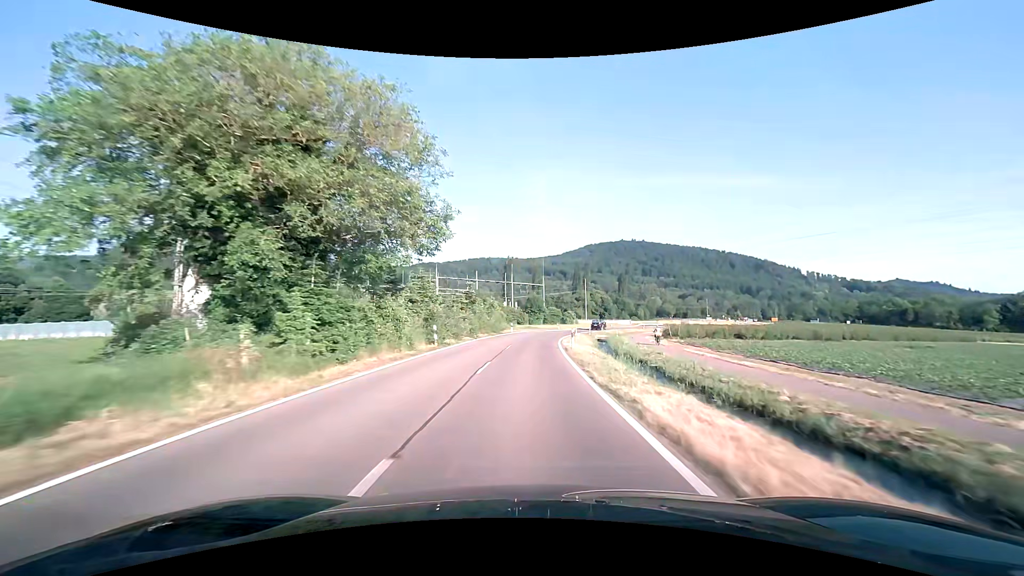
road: tertiary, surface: asphalt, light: Day
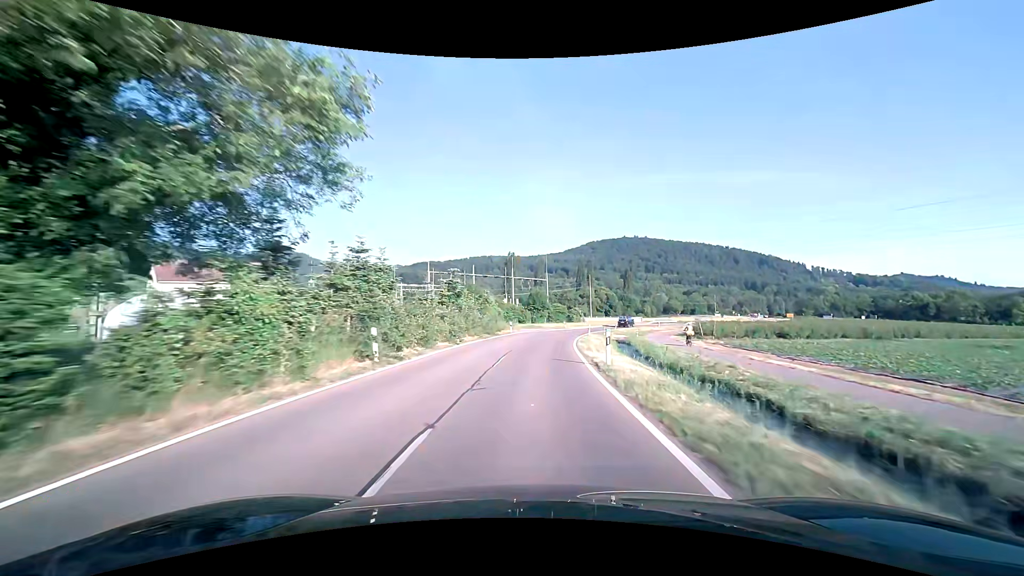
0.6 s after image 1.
(0.0, +10.7) m; 0°
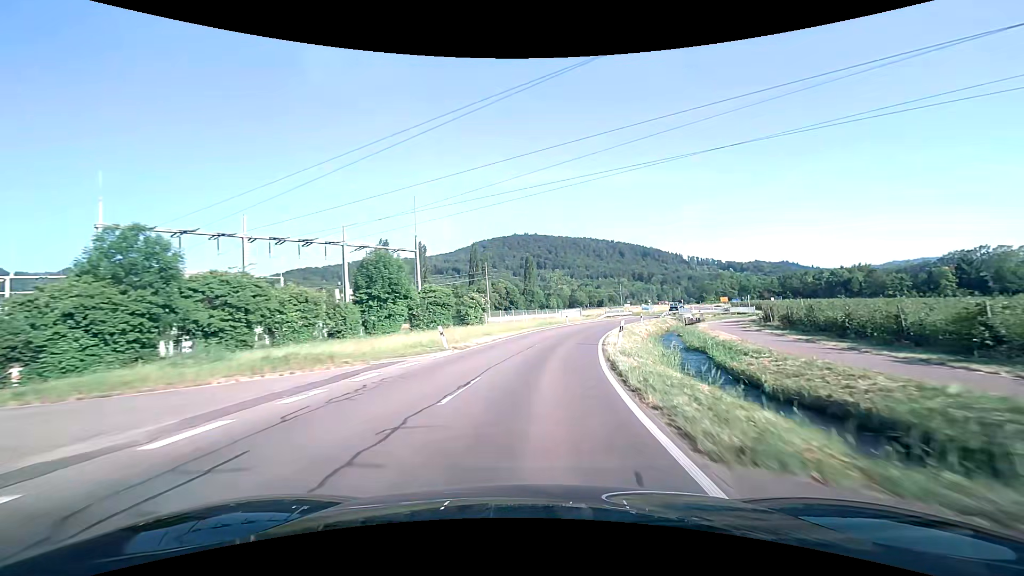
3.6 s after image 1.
(+4.2, +54.0) m; +12°
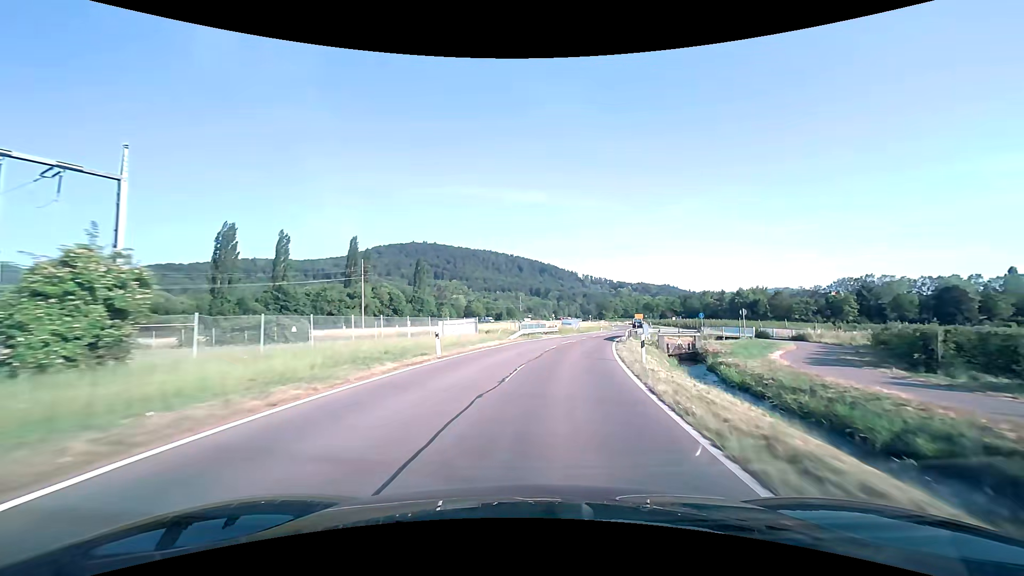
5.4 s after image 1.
(+3.3, +32.5) m; +12°
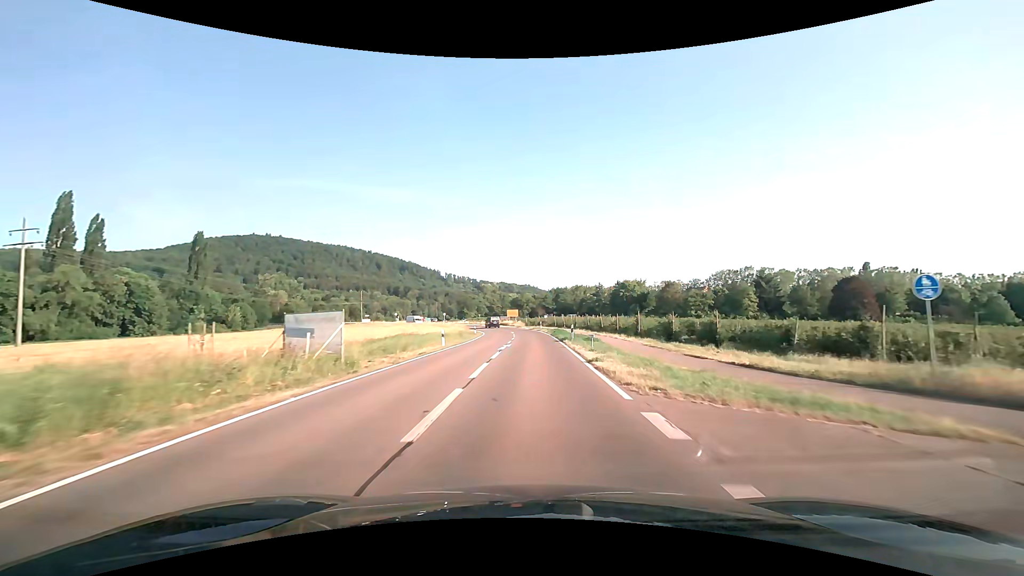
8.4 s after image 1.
(+8.6, +52.4) m; +15°
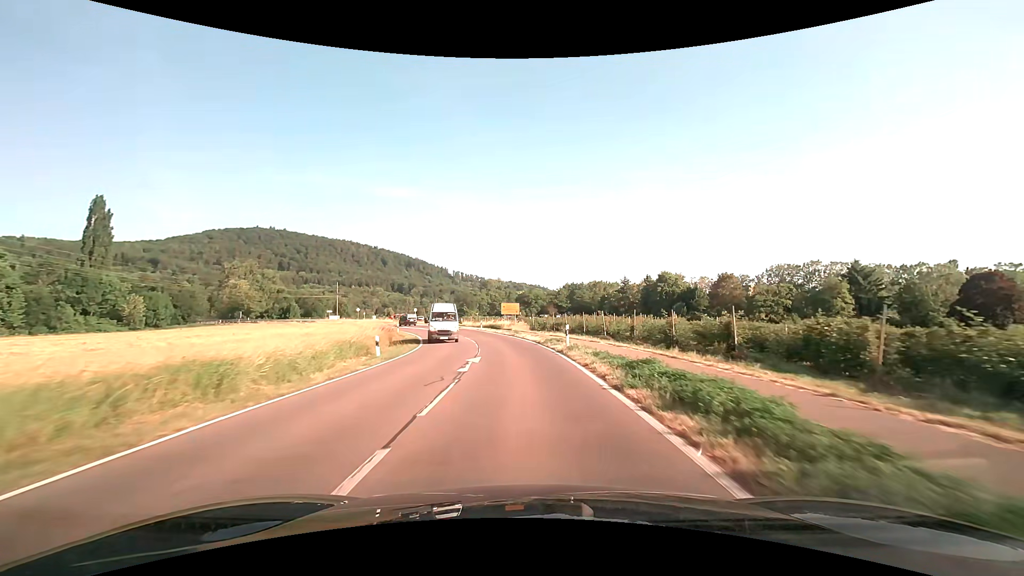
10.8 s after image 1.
(+0.4, +40.3) m; -1°
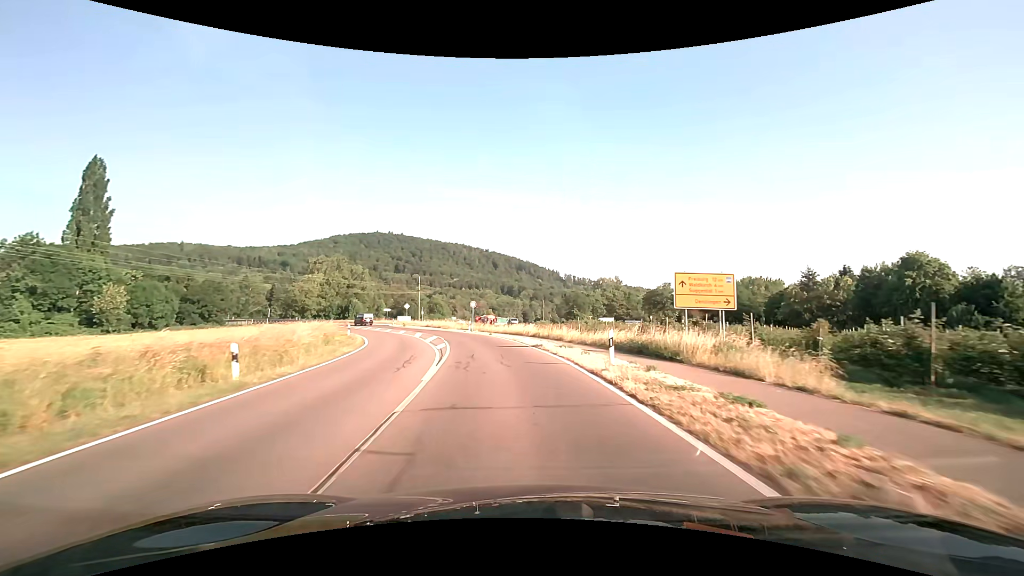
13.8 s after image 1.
(-4.3, +44.2) m; -13°
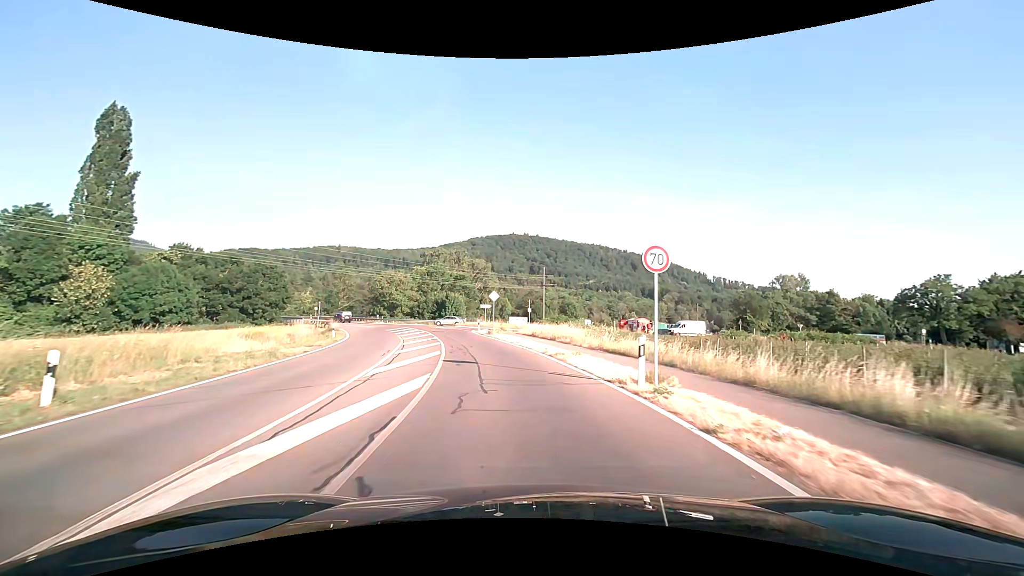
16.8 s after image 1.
(-4.7, +37.0) m; -16°
